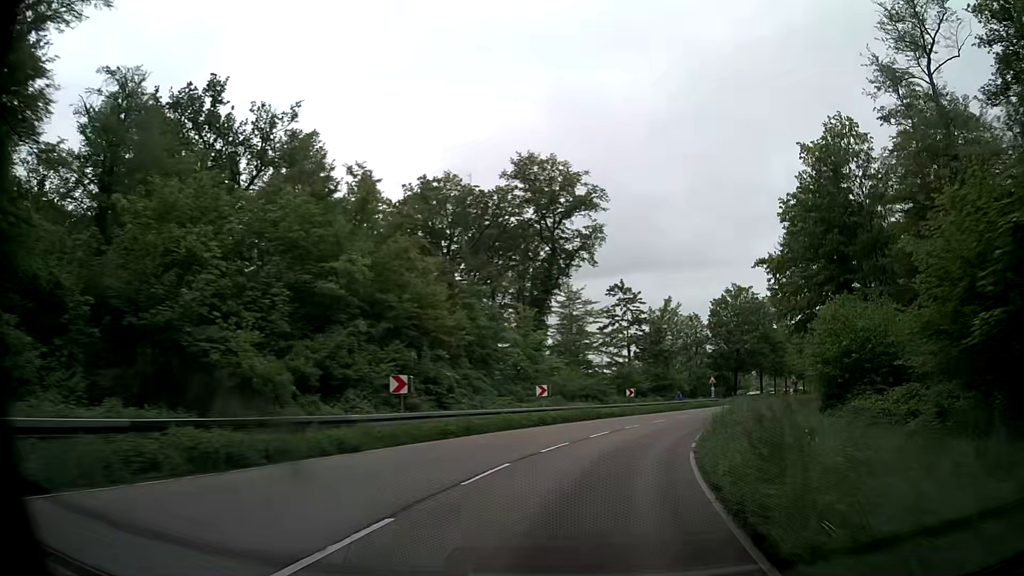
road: secondary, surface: asphalt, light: Day
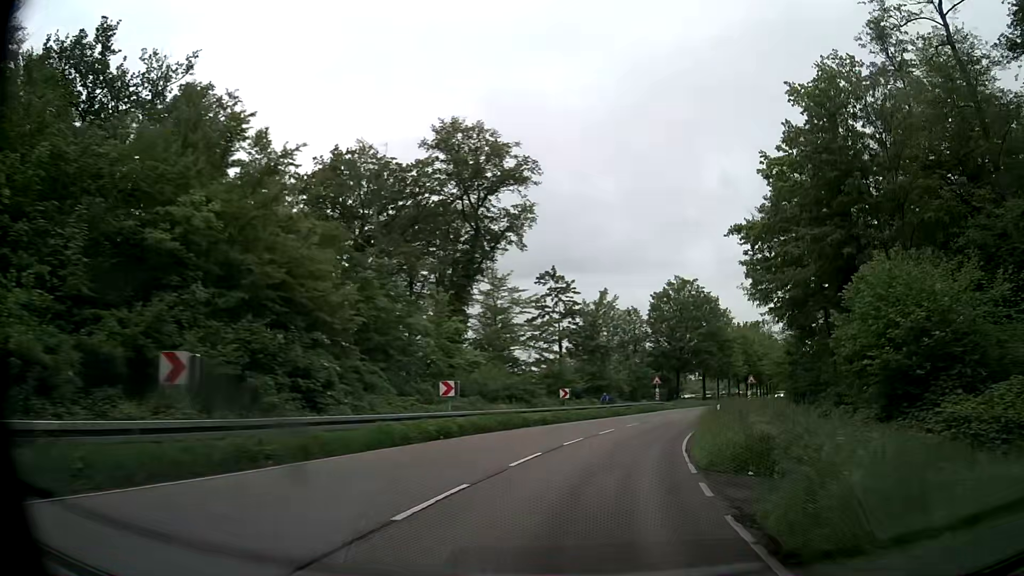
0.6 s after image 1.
(+0.4, +9.0) m; +6°
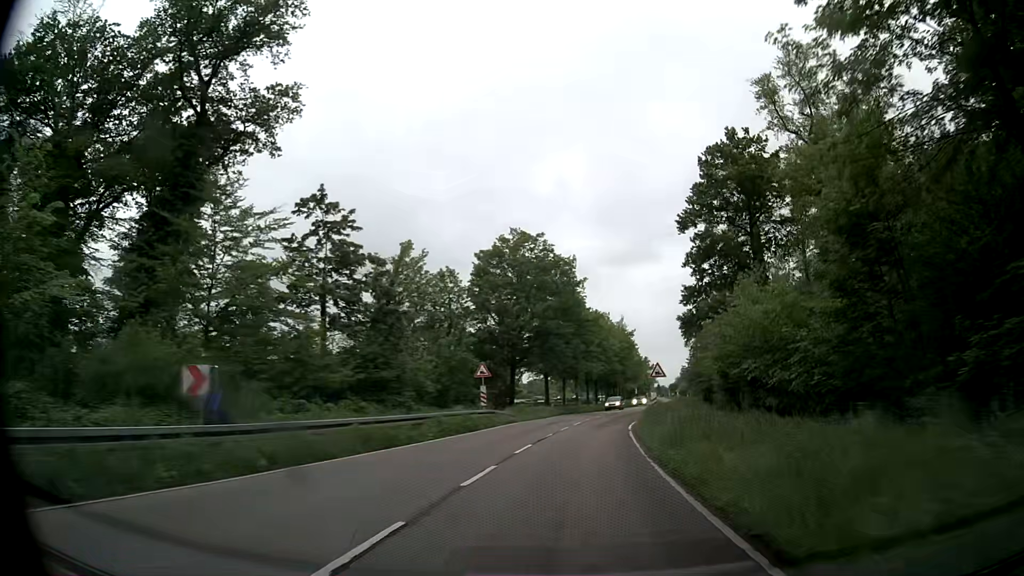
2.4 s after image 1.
(+3.8, +26.8) m; +15°
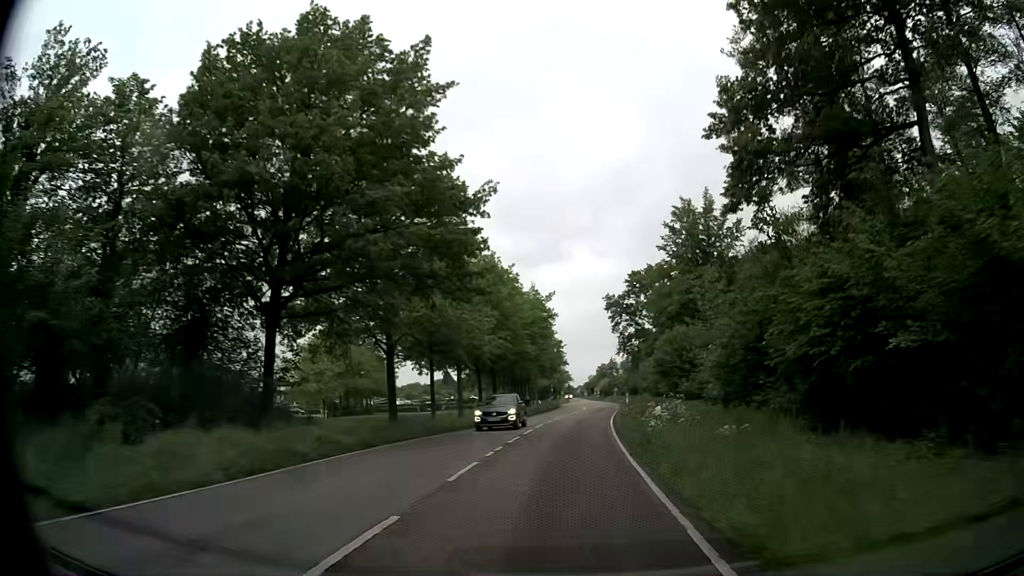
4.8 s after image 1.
(+3.1, +36.4) m; +9°
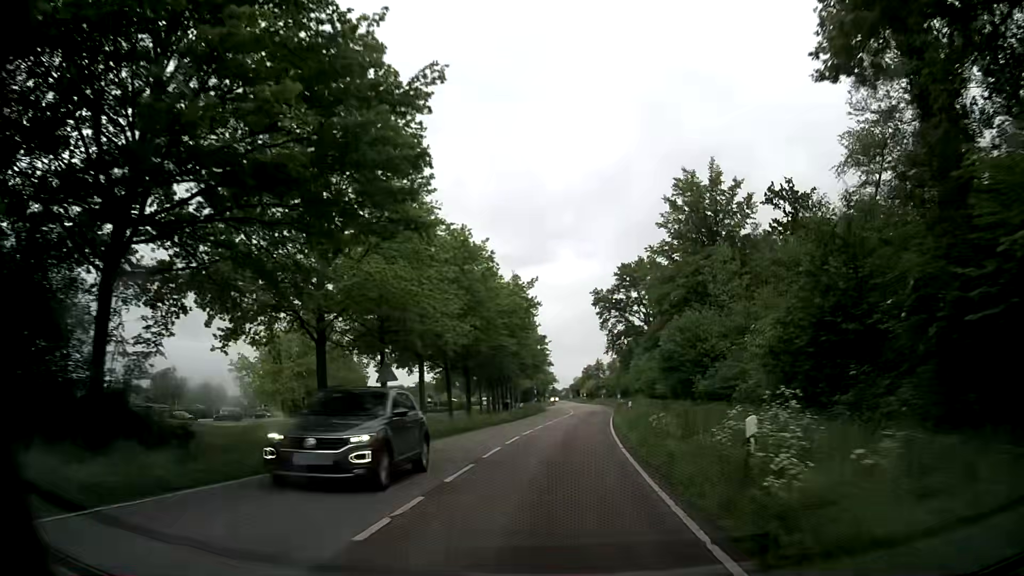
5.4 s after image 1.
(+0.1, +9.2) m; +1°
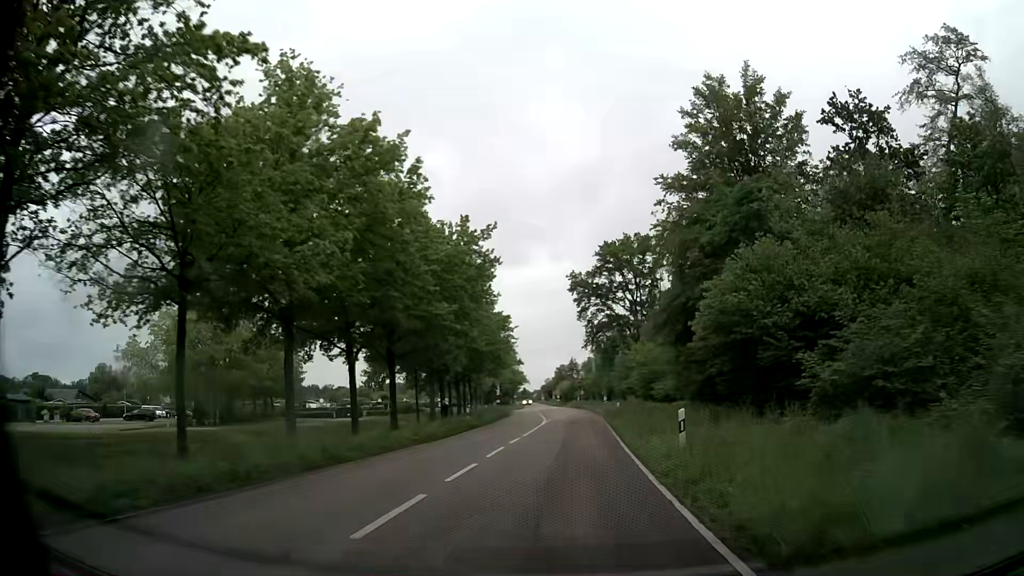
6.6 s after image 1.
(+0.4, +18.3) m; +3°
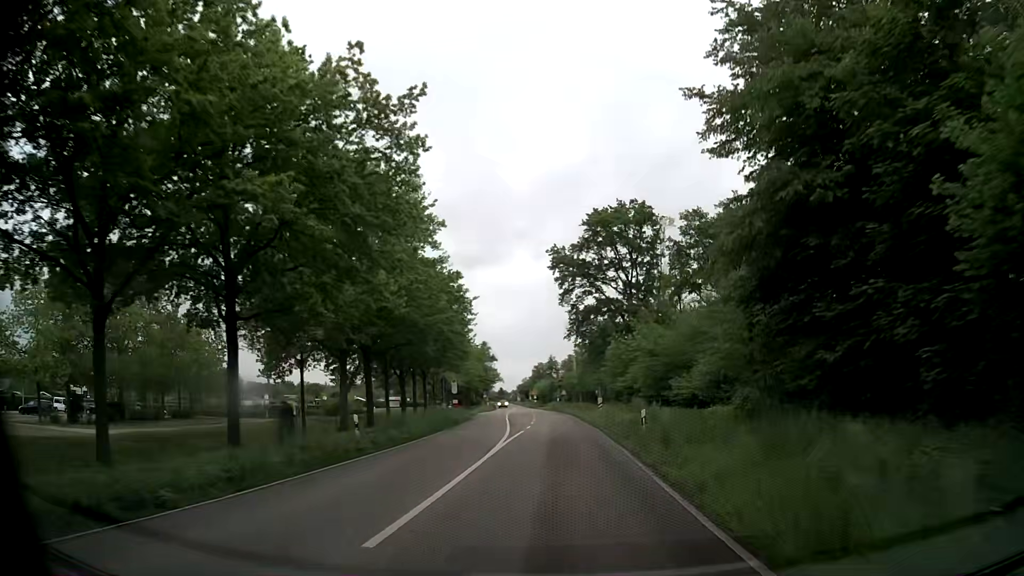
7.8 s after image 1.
(+0.2, +18.3) m; +2°
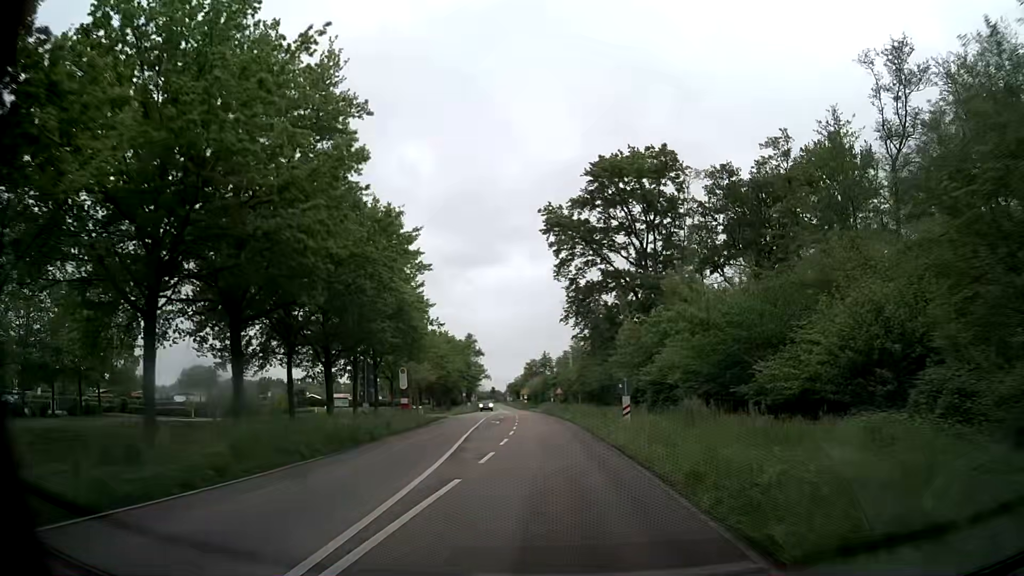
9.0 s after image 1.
(+0.1, +18.4) m; 0°
(0, +10) (0, +20) (0, +30) (0, +40) (0, +50) (-1, +60) (-2, +70) (-2, +80) (-3, +90) (-4, +100) m
